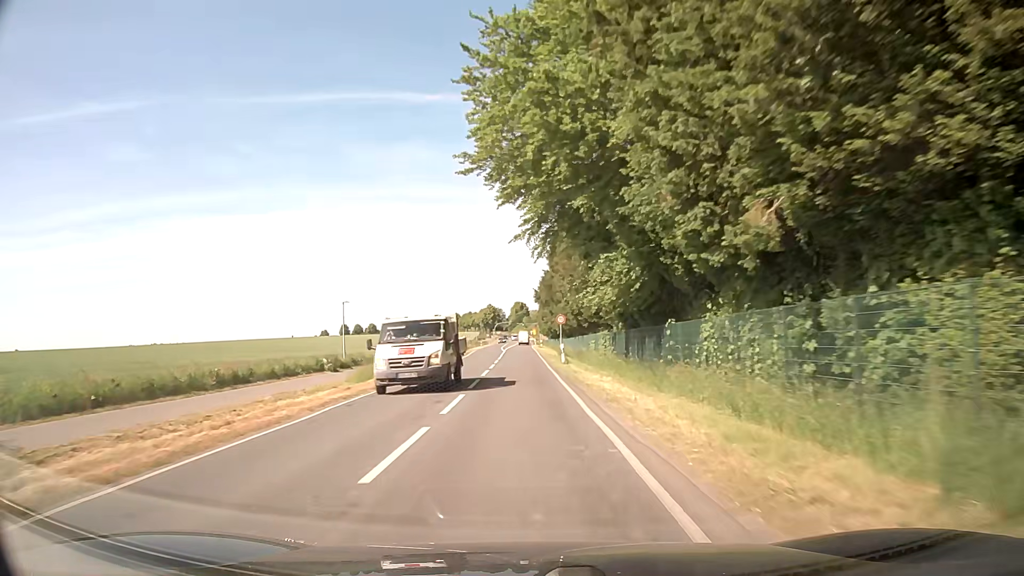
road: secondary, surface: asphalt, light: Day
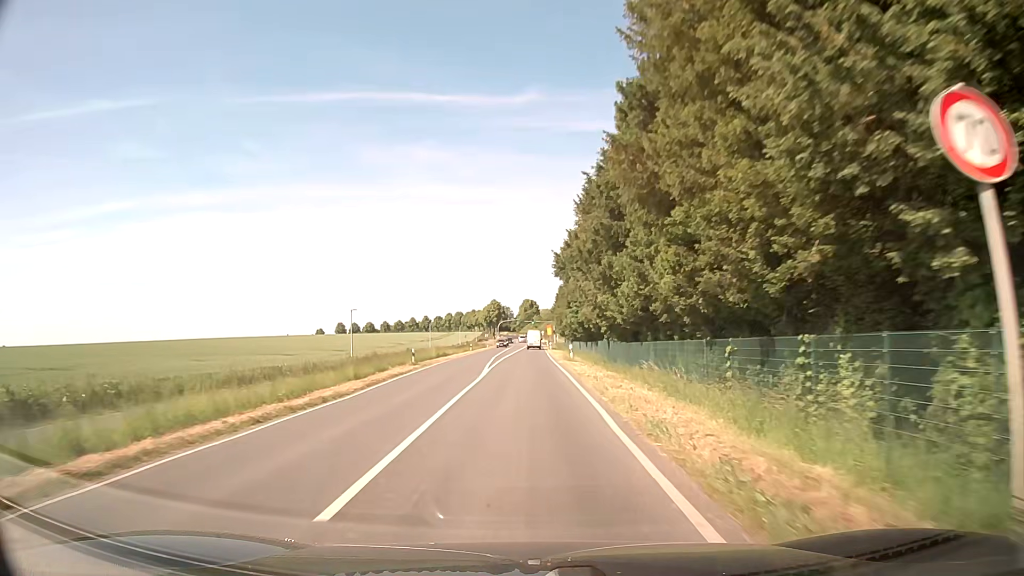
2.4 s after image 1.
(-0.3, +42.8) m; -1°
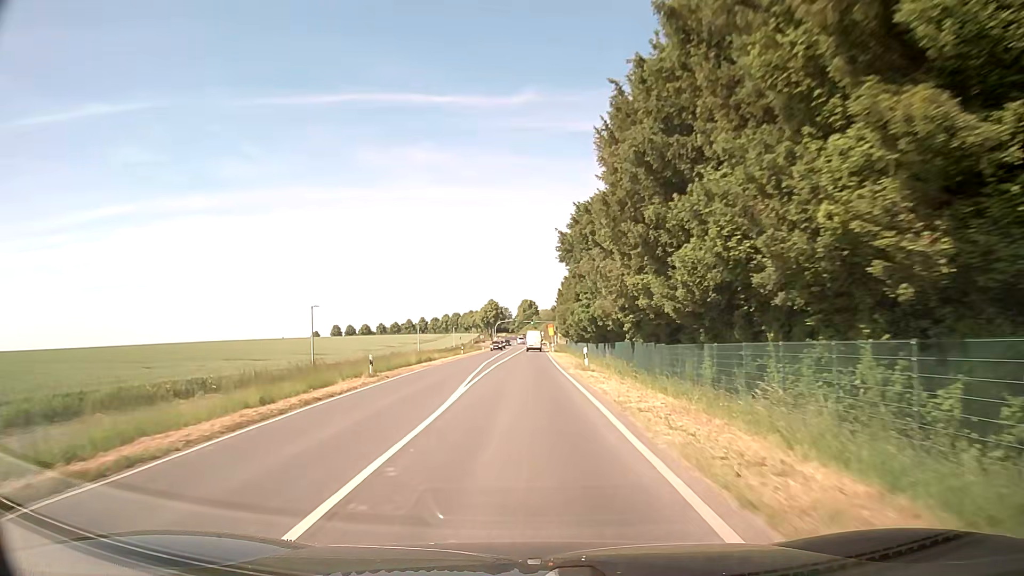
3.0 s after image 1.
(+0.1, +10.7) m; 0°
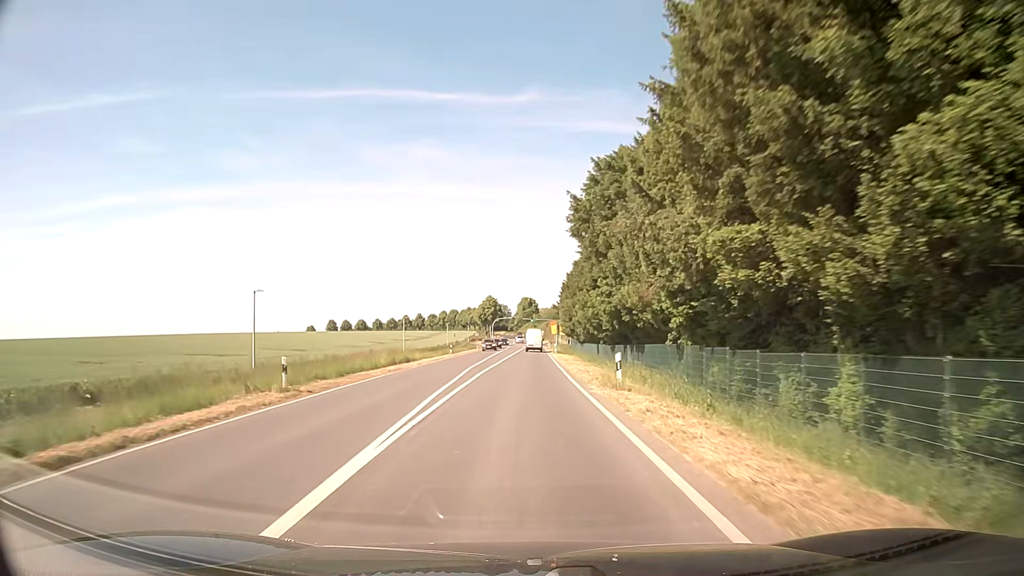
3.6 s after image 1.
(0.0, +10.7) m; 0°
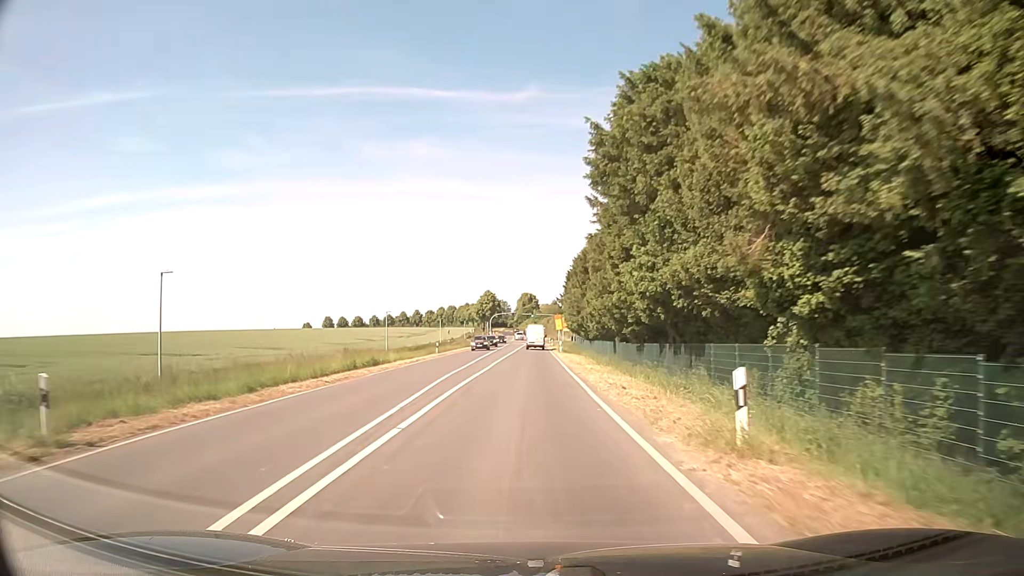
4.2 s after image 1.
(+0.1, +10.5) m; 0°
